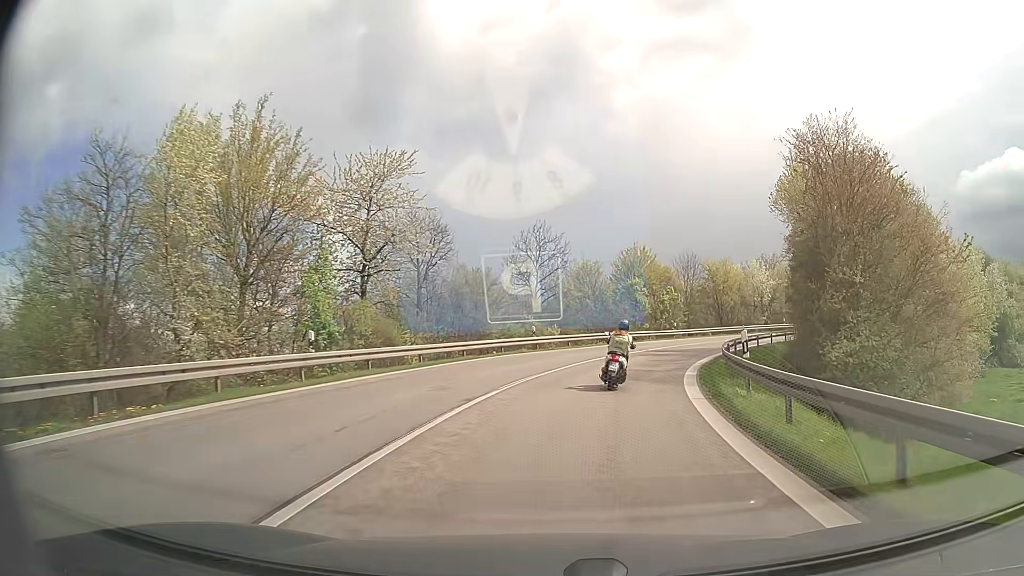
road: motorway_link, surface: asphalt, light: Day
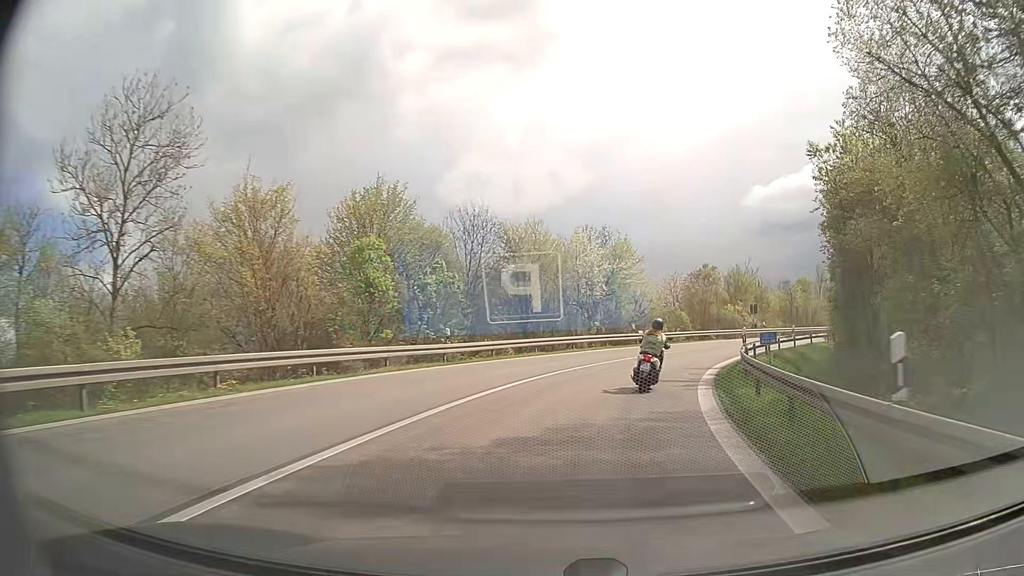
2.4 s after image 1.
(+4.7, +28.8) m; +20°
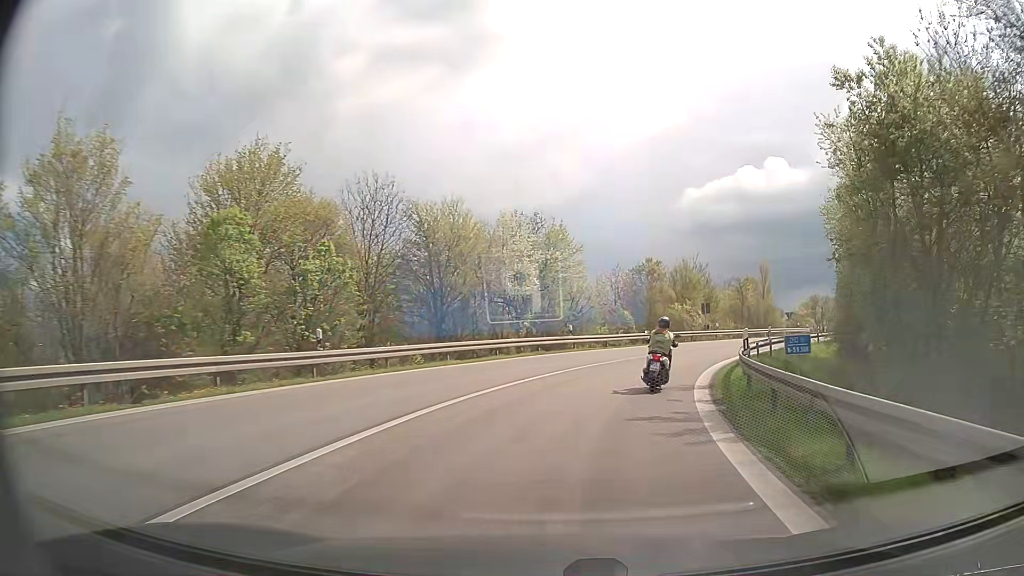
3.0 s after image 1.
(+0.3, +7.1) m; +6°
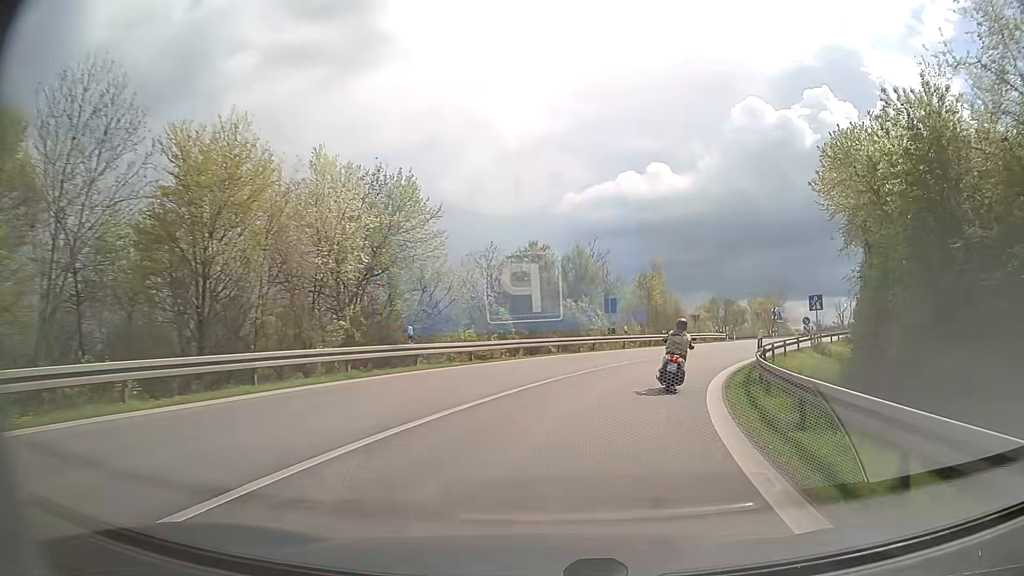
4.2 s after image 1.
(+1.3, +13.7) m; +10°
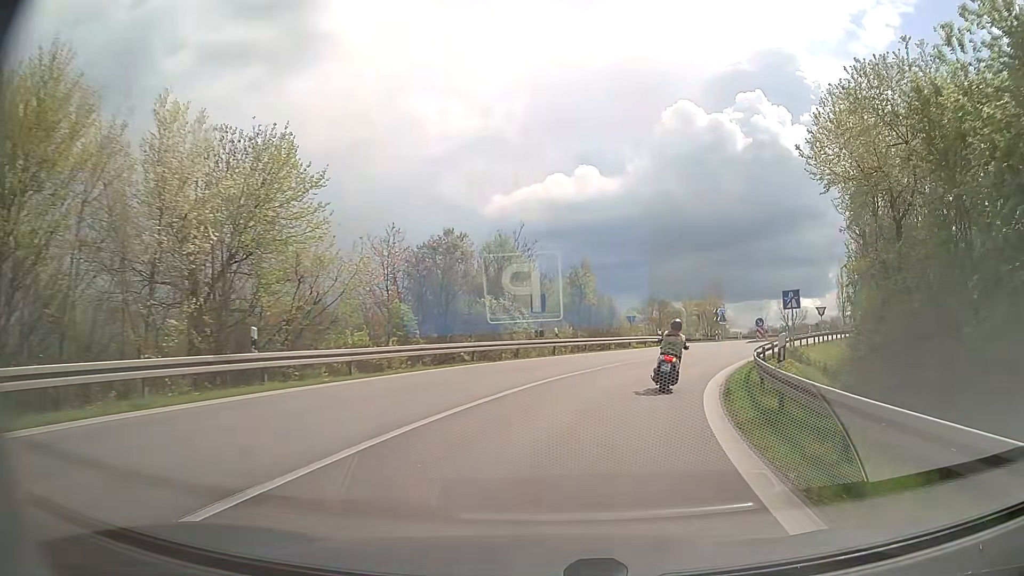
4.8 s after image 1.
(+0.4, +6.7) m; +7°
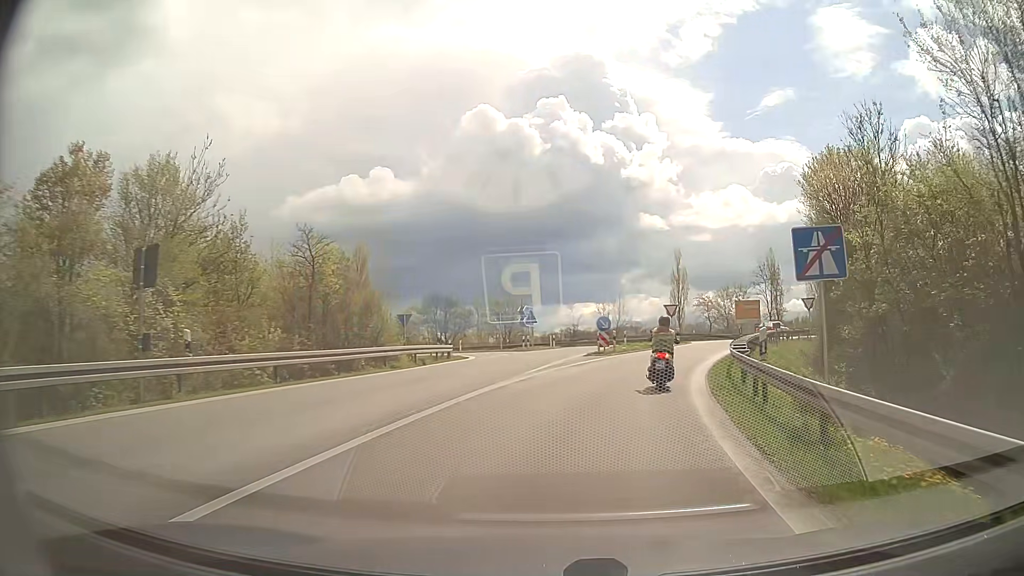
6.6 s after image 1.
(+2.9, +19.8) m; +18°
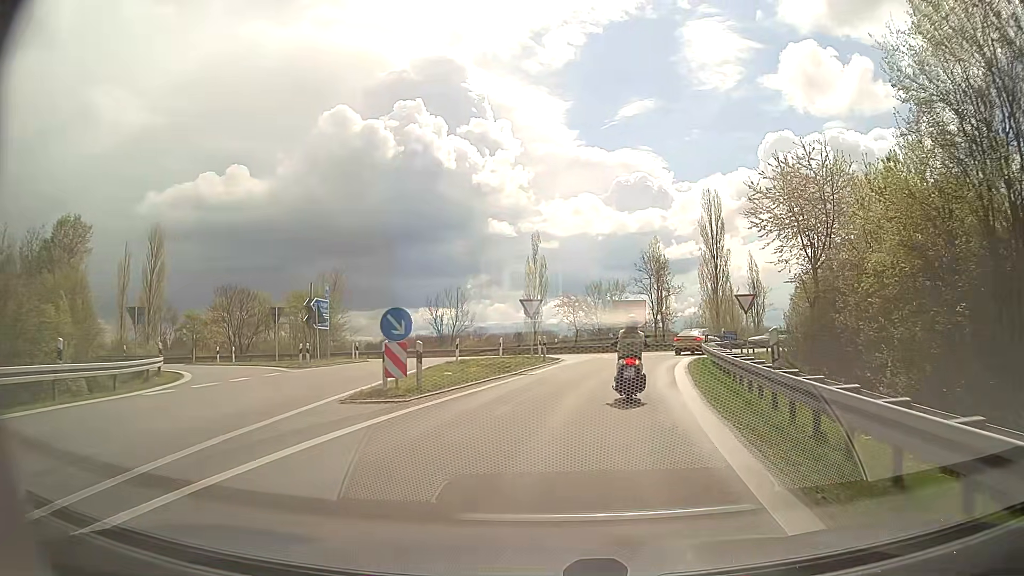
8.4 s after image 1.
(+2.2, +18.2) m; +13°
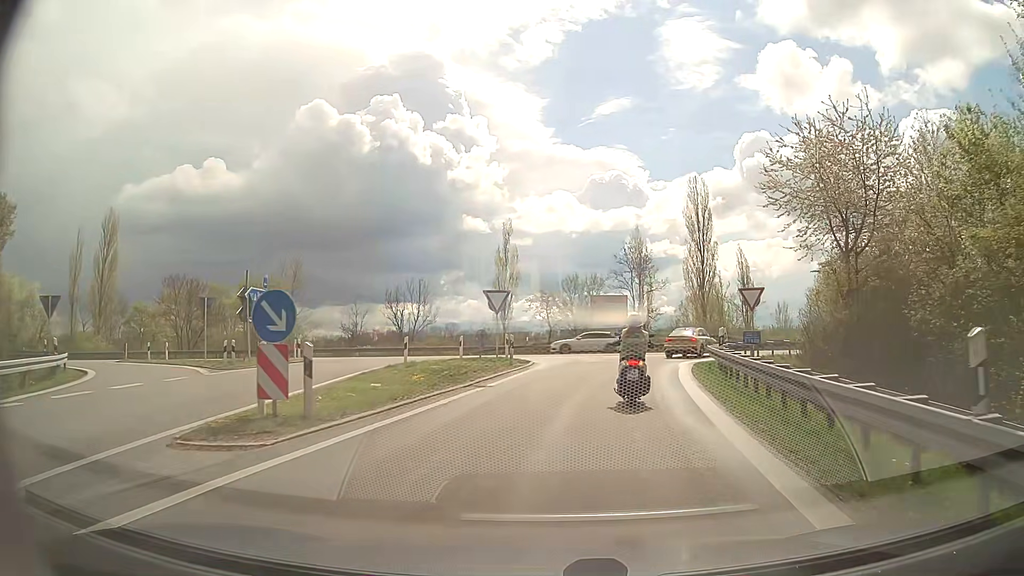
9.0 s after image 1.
(+0.1, +5.2) m; +3°
(0, +10) (+2, +20) (+4, +30) (+11, +36) (+21, +39) (+31, +39) (+41, +39) (+51, +39) (+61, +39) (+71, +39) m
